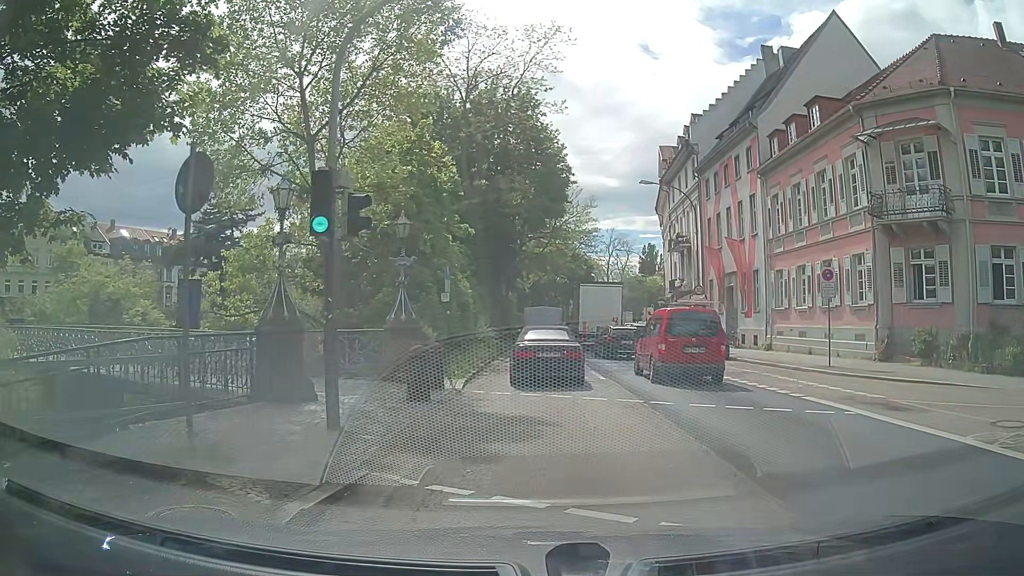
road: primary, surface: asphalt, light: Day
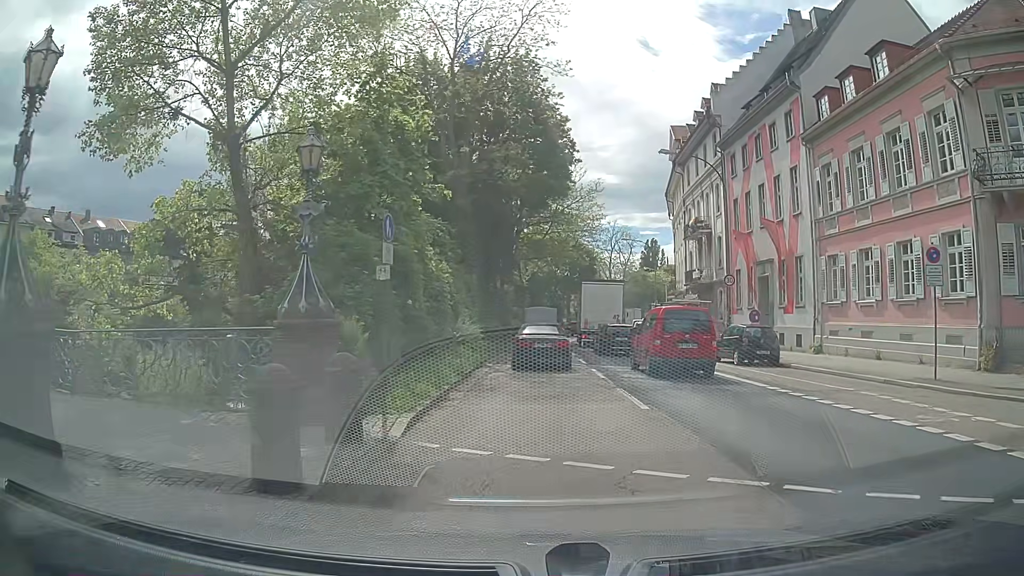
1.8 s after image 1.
(+0.2, +6.9) m; +1°
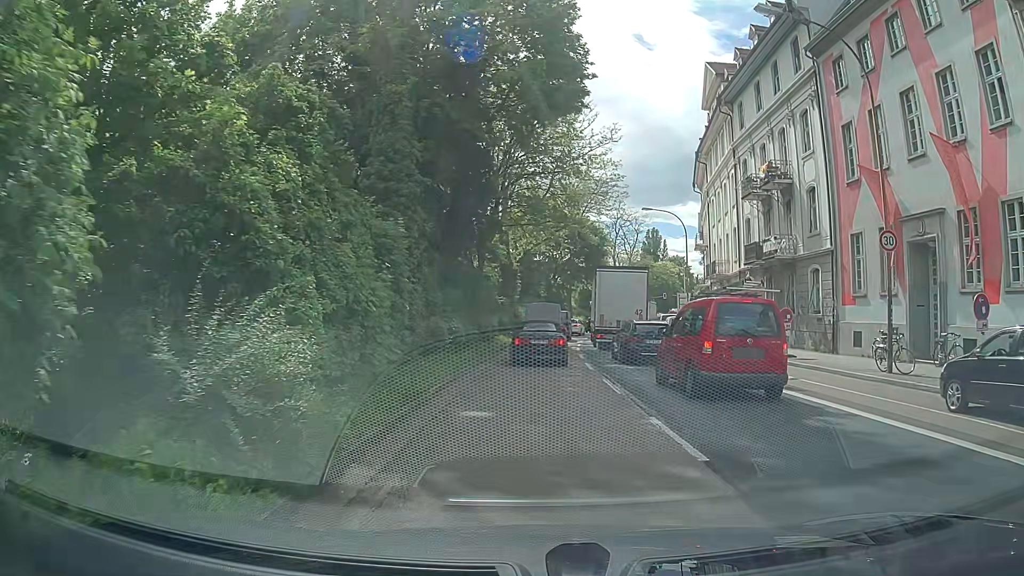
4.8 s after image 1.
(+0.2, +16.4) m; +2°
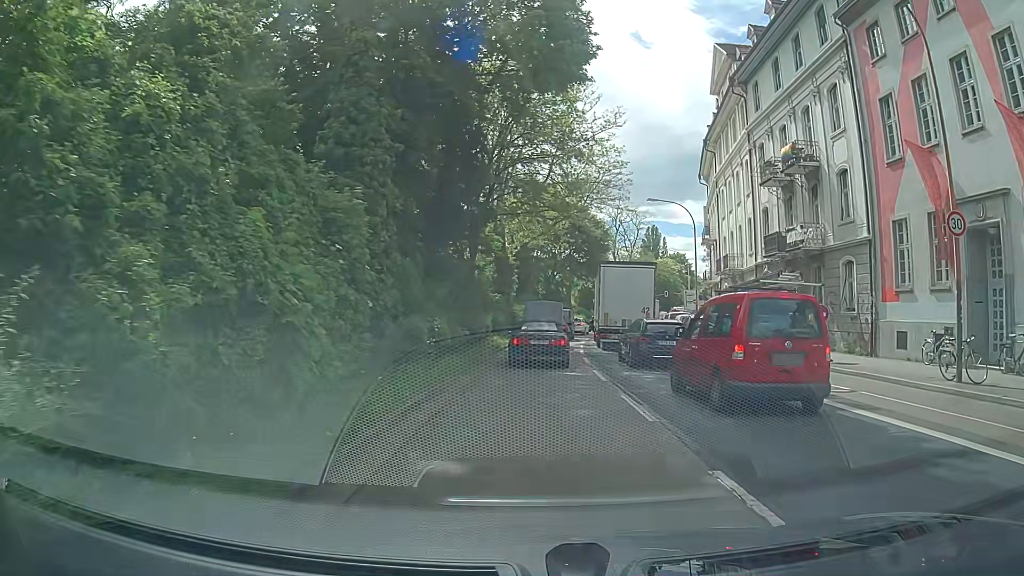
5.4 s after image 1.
(0.0, +3.5) m; -2°
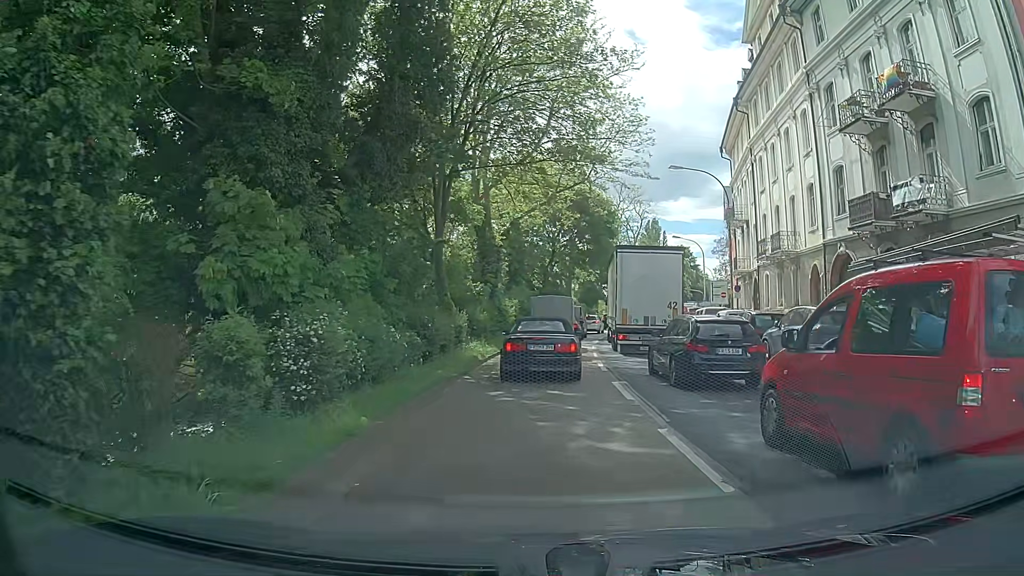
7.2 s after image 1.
(+0.2, +9.8) m; 0°
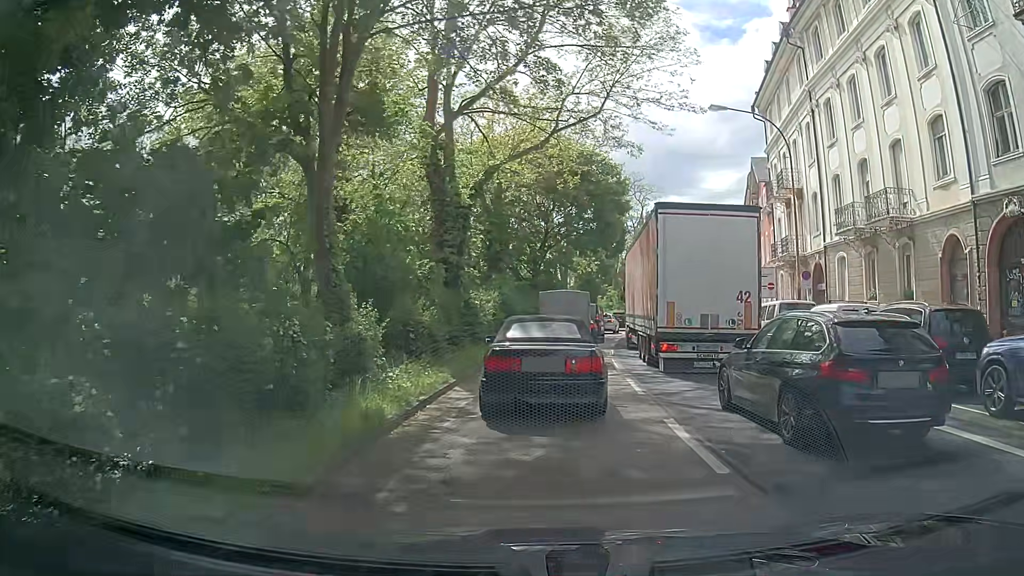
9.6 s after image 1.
(+0.3, +11.3) m; +1°
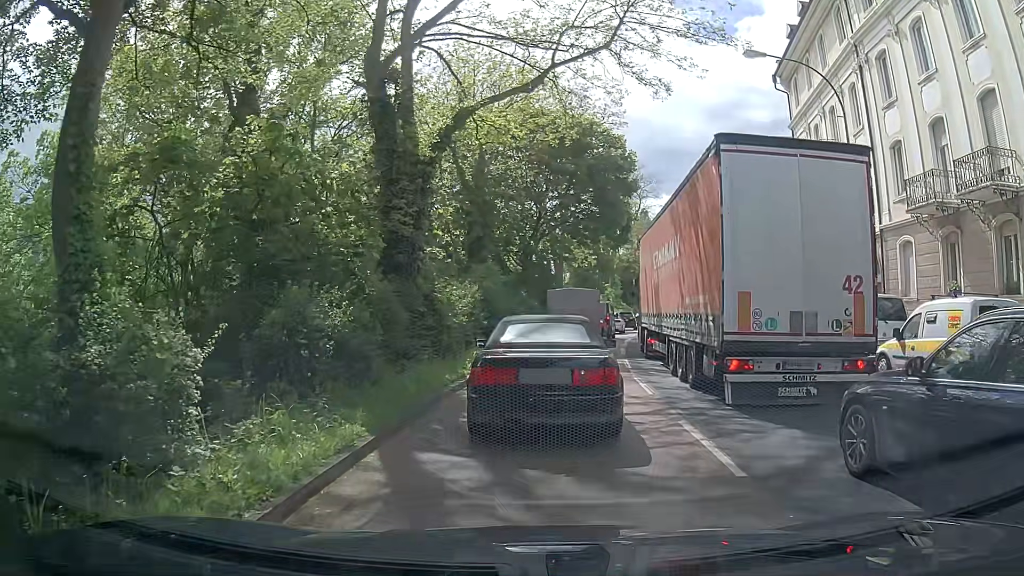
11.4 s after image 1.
(0.0, +6.0) m; +2°
